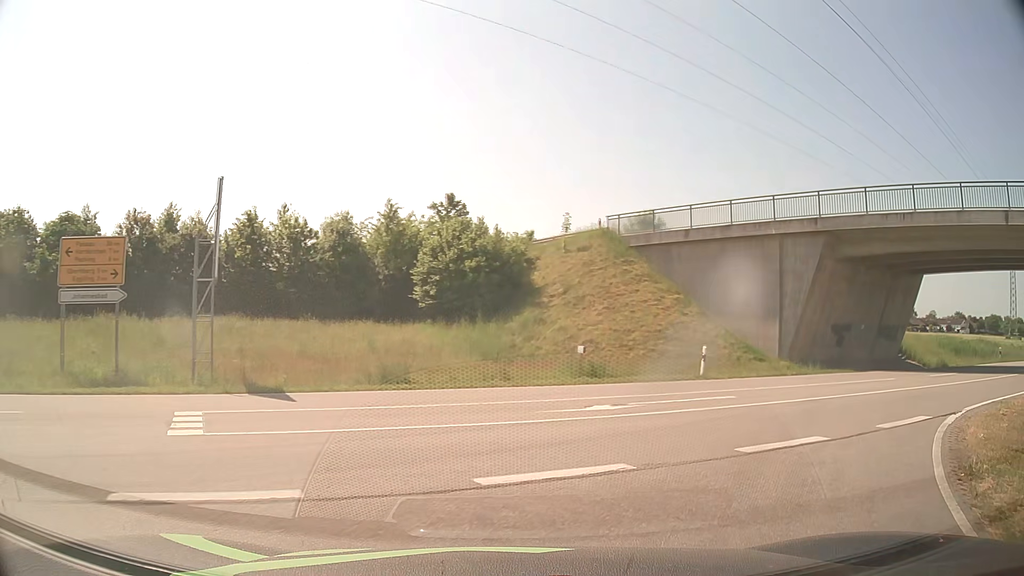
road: tertiary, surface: asphalt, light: Day
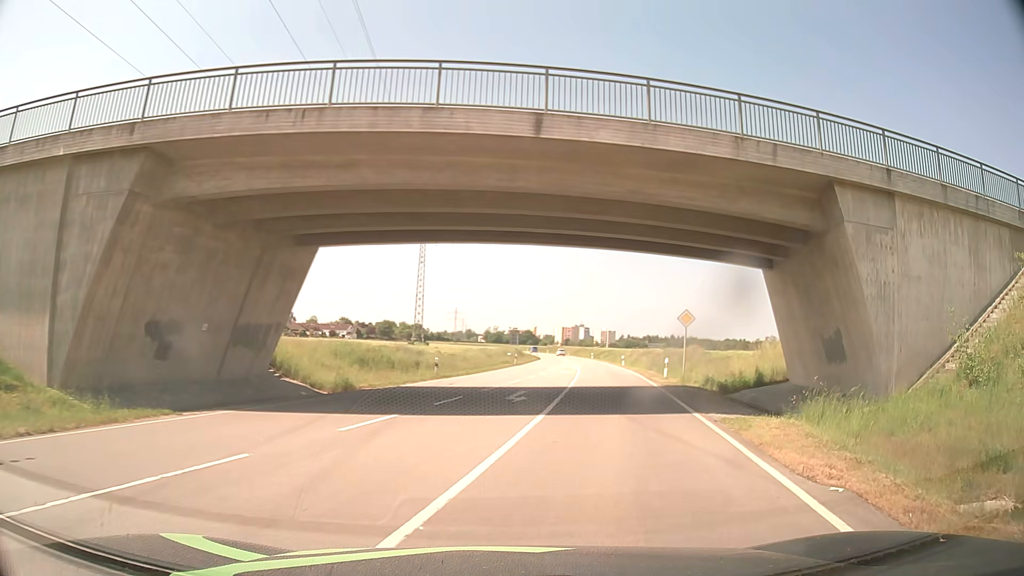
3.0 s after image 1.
(+6.7, +13.0) m; +53°
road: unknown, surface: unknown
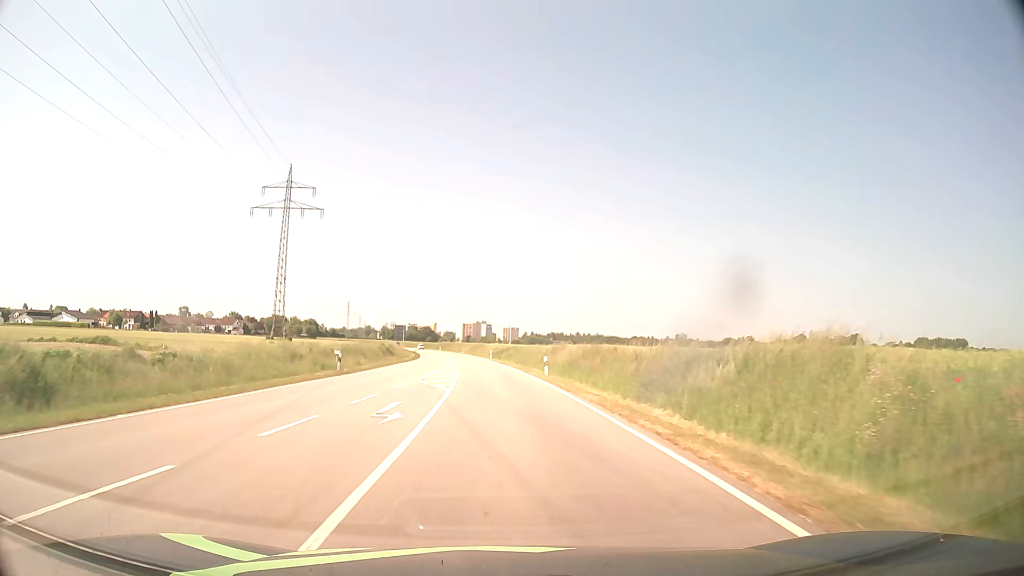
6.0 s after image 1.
(+3.5, +31.7) m; +7°
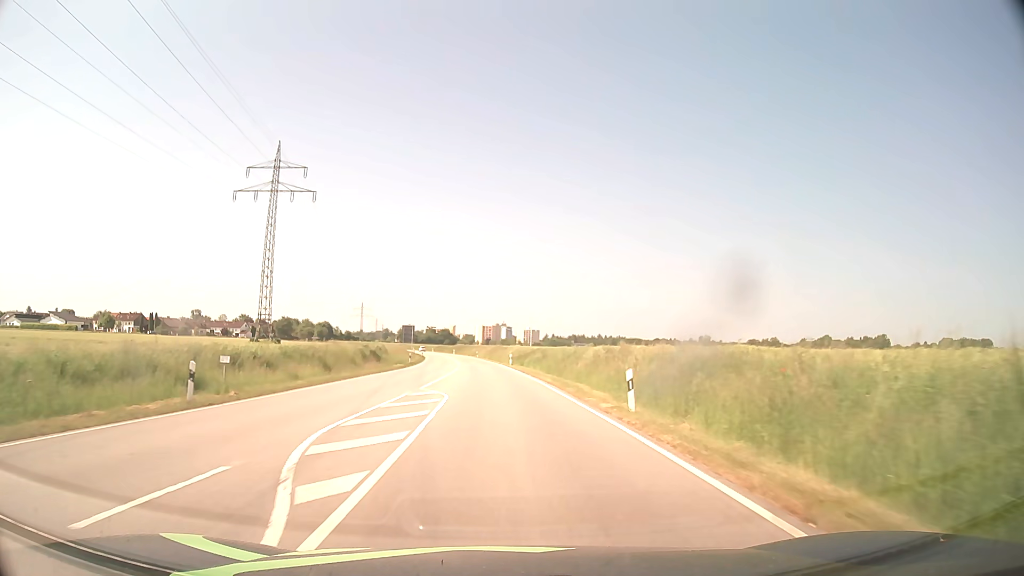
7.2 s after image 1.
(-0.1, +18.6) m; -1°
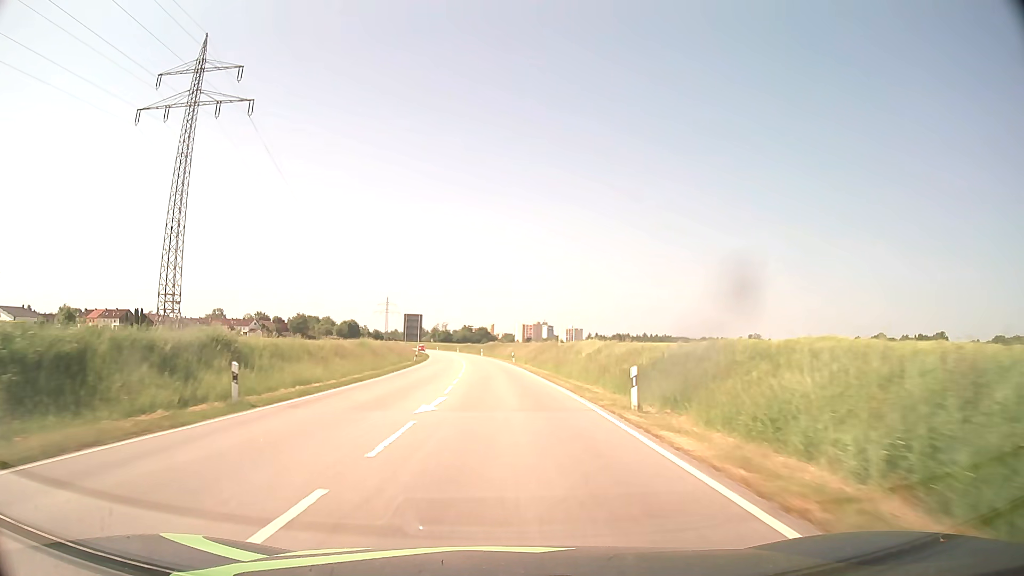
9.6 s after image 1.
(-1.5, +45.7) m; -3°
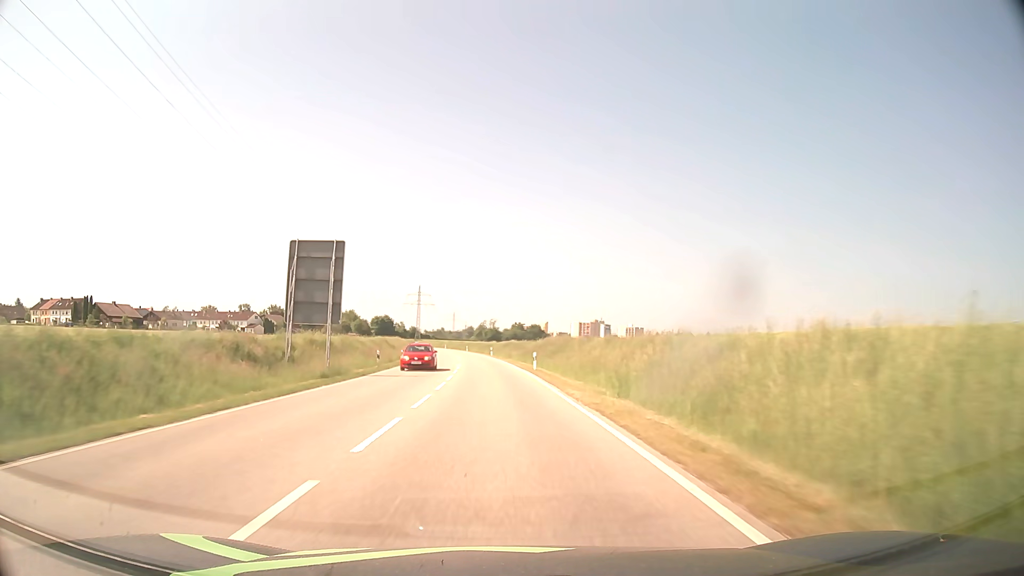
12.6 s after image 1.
(-2.2, +66.6) m; -4°
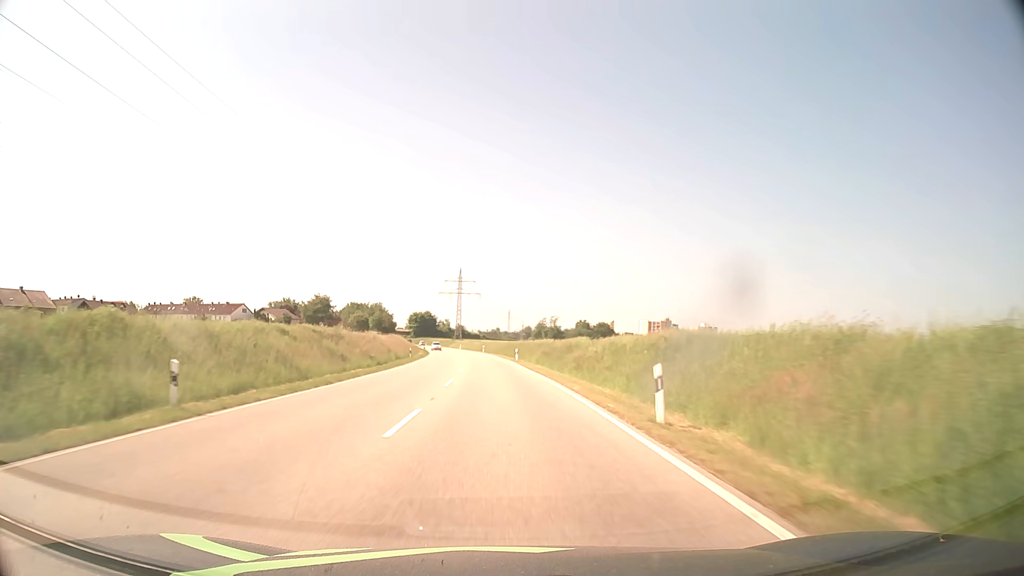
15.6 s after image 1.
(-3.4, +71.4) m; -5°
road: secondary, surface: asphalt
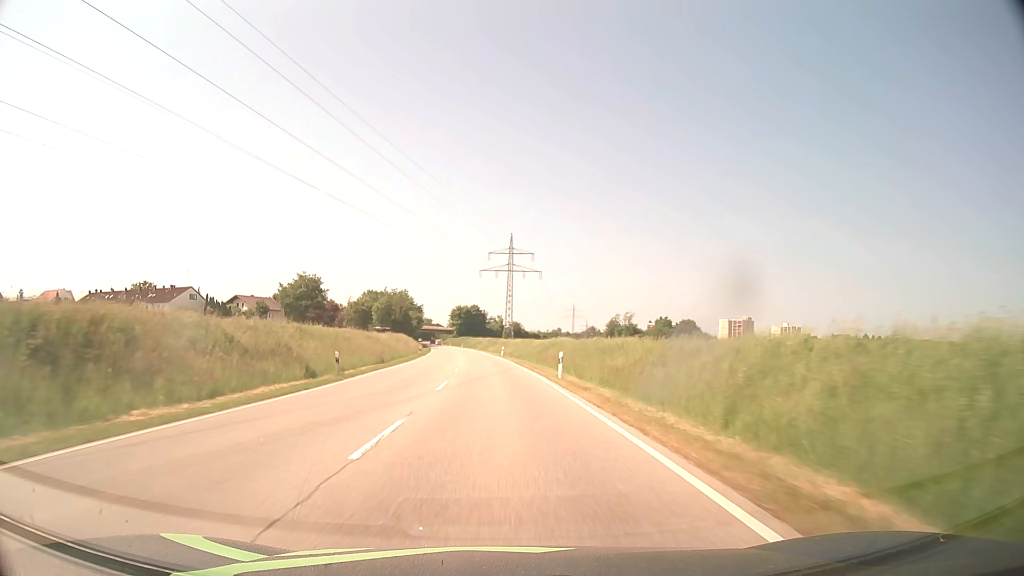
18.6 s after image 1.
(-3.0, +74.5) m; -5°
(0, +10) (0, +20) (-1, +30) (-1, +40) (-2, +50) (-2, +60) (-3, +70) (-4, +80) (-5, +90) (-6, +100) m
